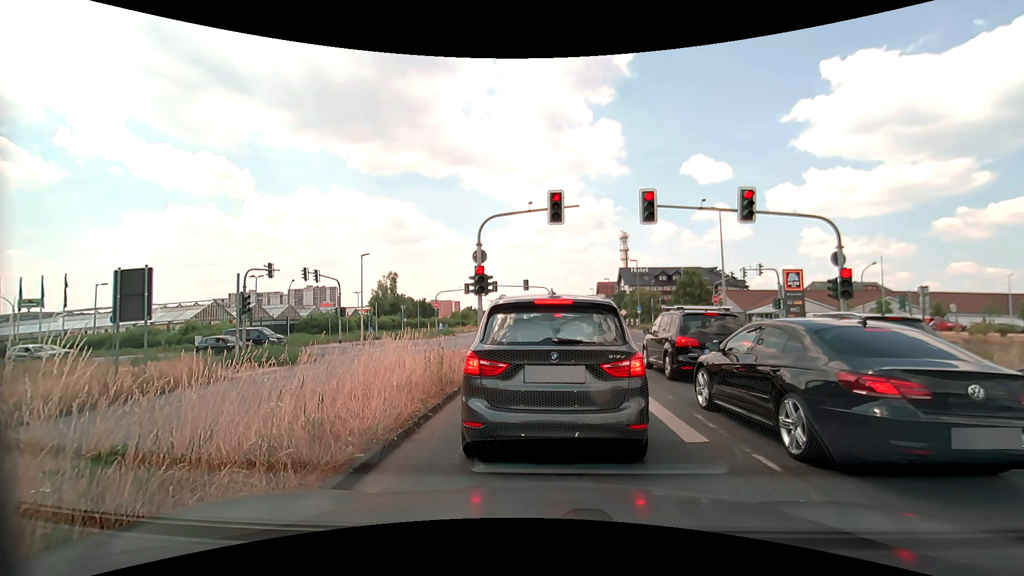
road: primary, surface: asphalt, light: Day
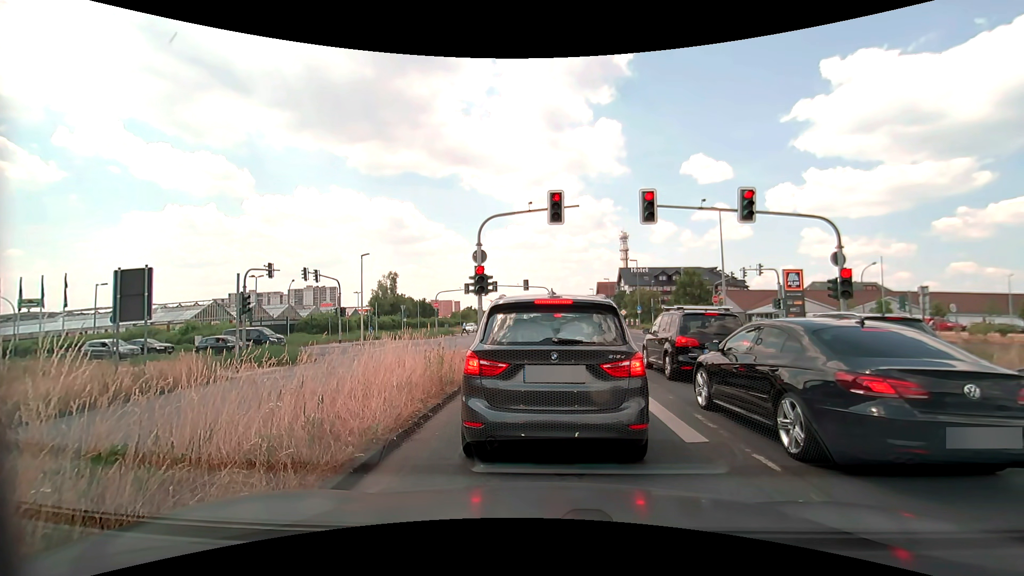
(0.0, 0.0) m; 0°
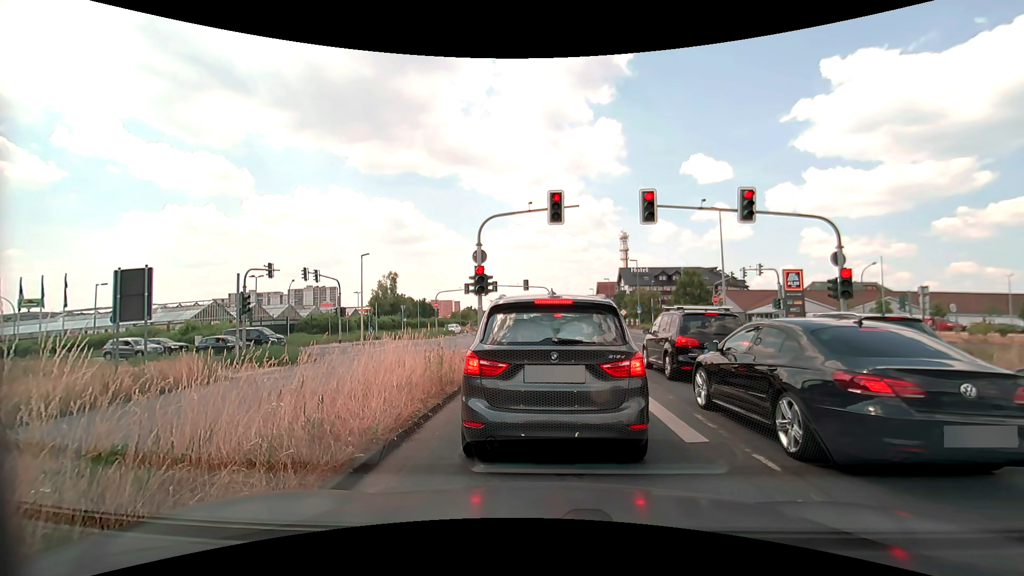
(0.0, 0.0) m; 0°
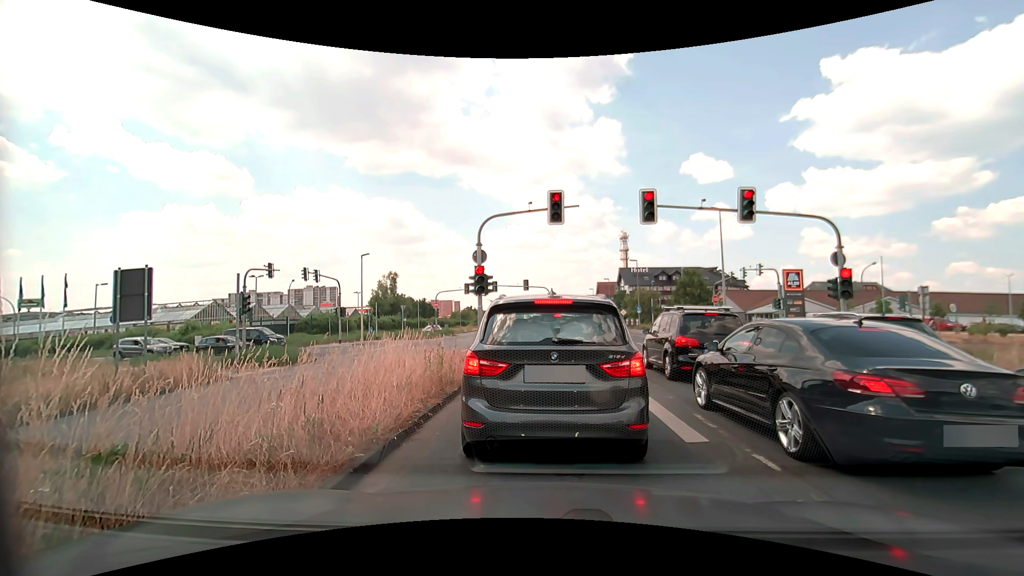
(0.0, 0.0) m; 0°
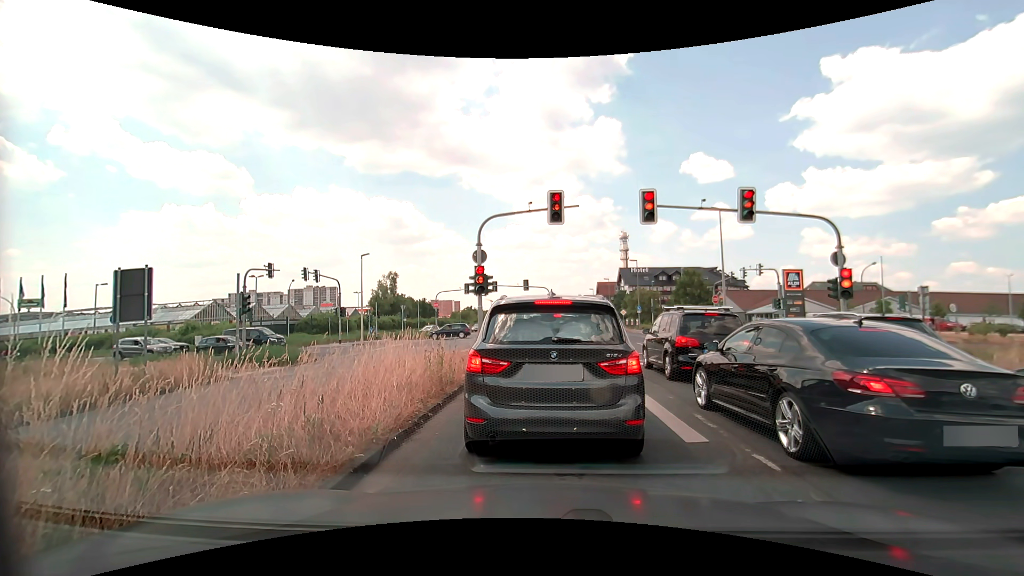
(0.0, 0.0) m; 0°
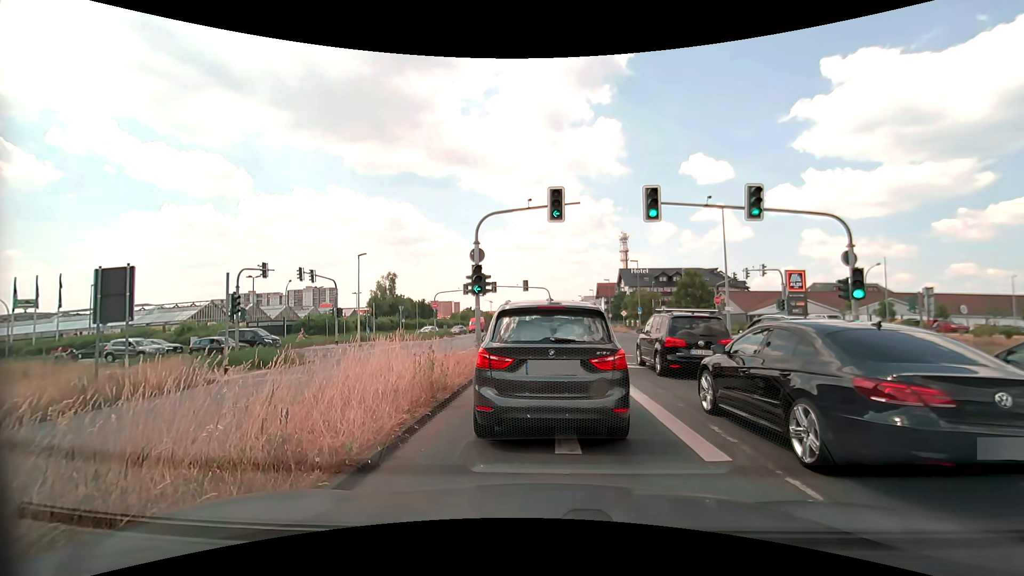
(0.0, +0.7) m; 0°
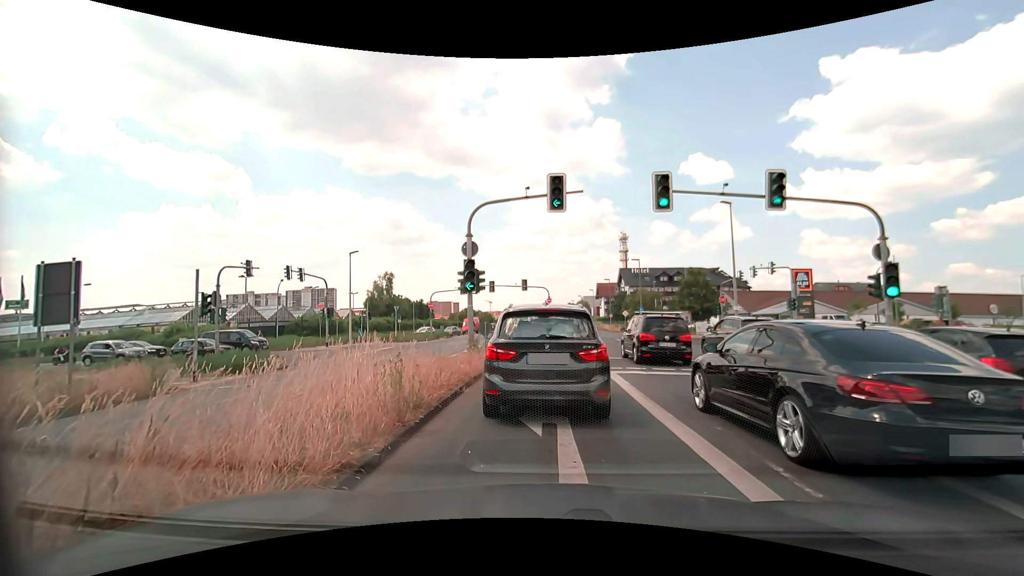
(0.0, +1.9) m; -1°
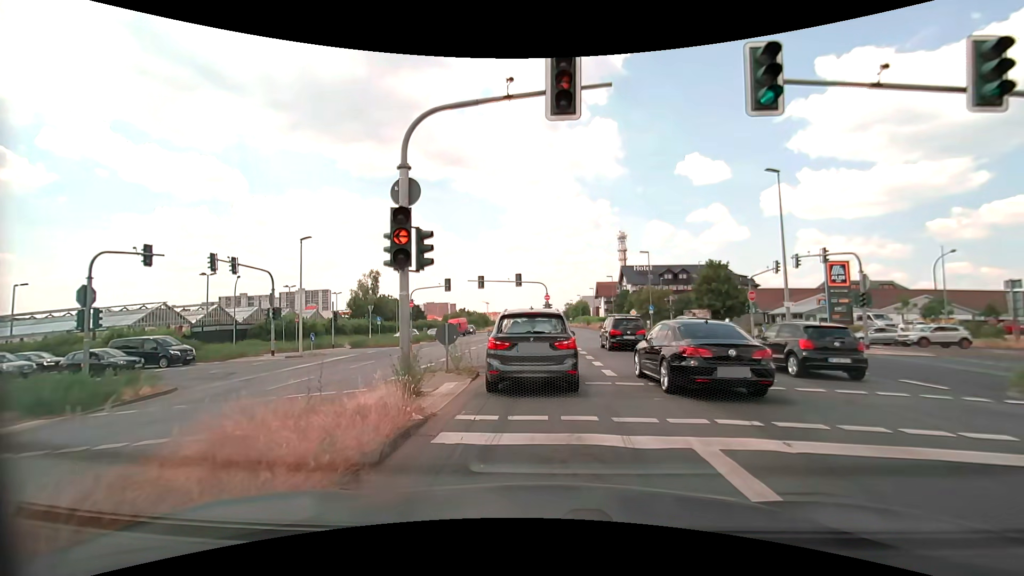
(0.0, +8.2) m; +1°
(0, +10) (-1, +20) (-4, +29) (-11, +36) (-21, +39) (-31, +39) (-41, +38) (-51, +37) (-61, +36) (-71, +35) m
